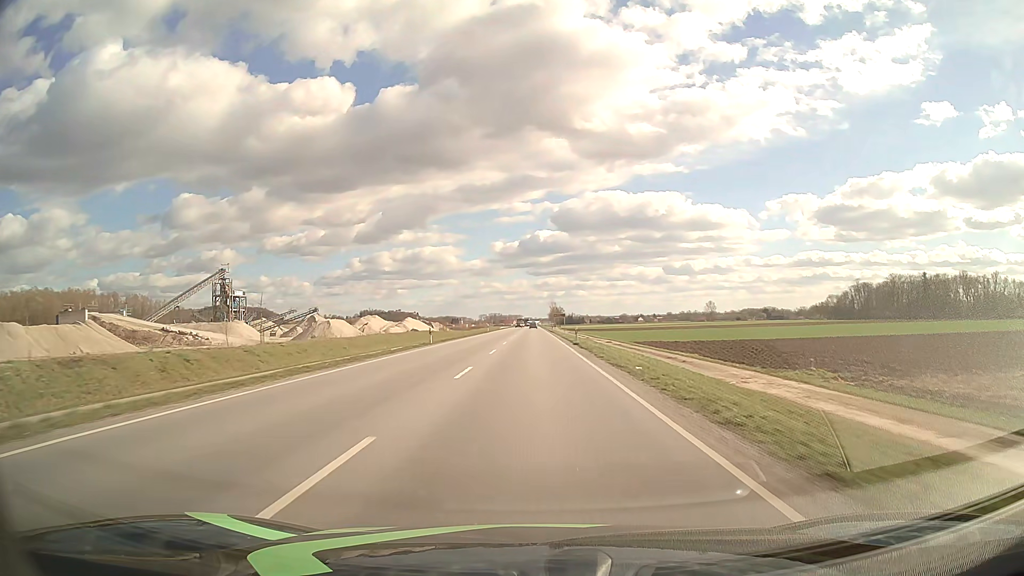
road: primary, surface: asphalt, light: Day
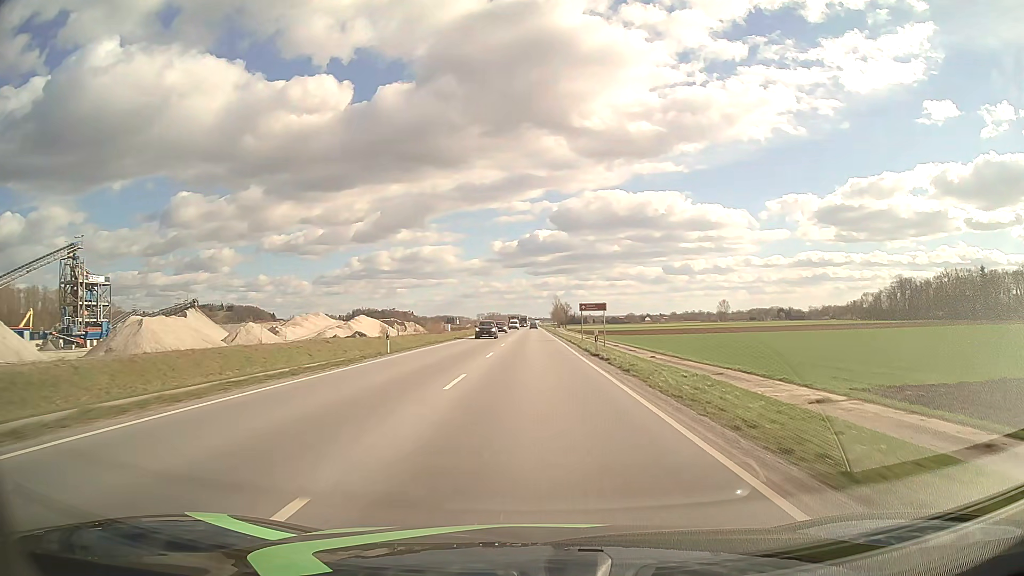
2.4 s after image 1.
(-0.1, +63.3) m; 0°
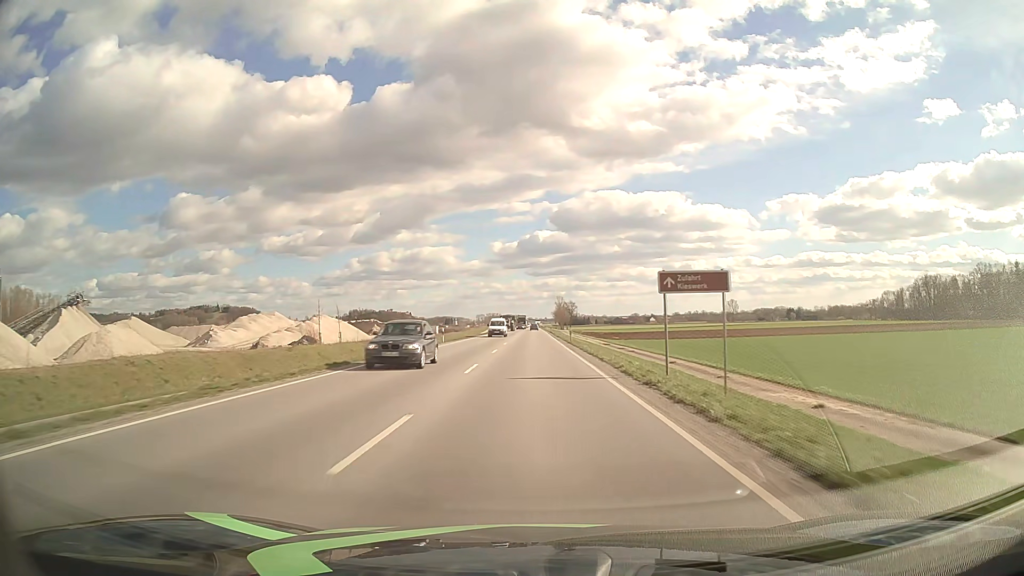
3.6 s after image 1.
(0.0, +31.7) m; 0°
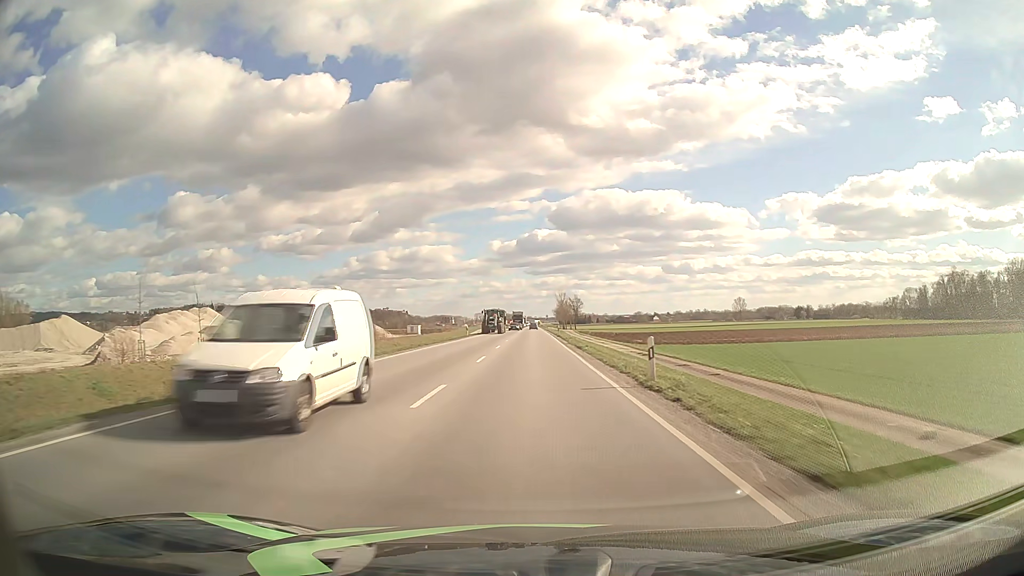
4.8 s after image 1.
(0.0, +31.7) m; 0°
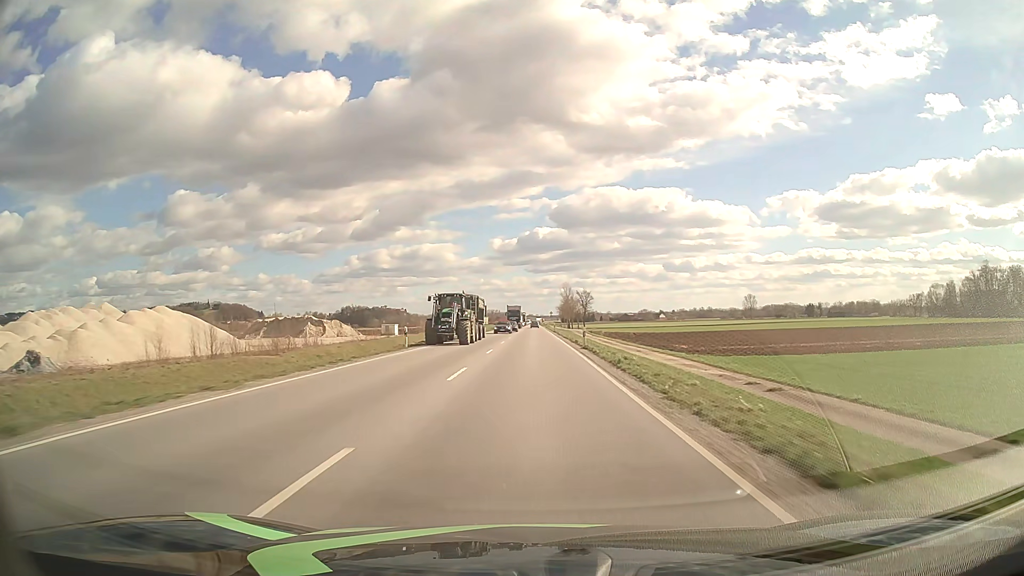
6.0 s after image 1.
(0.0, +31.7) m; 0°
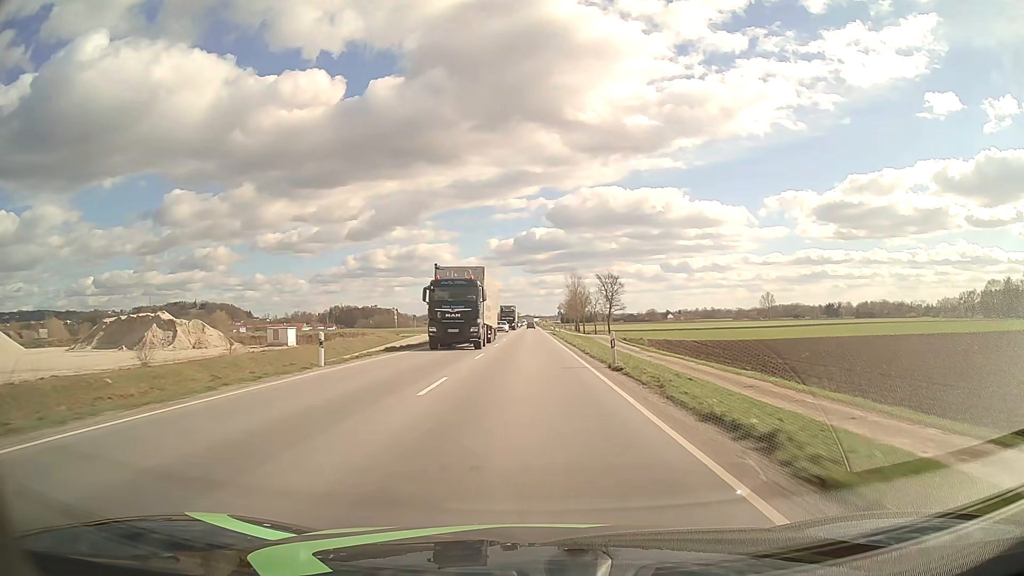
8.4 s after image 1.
(+0.1, +63.4) m; 0°
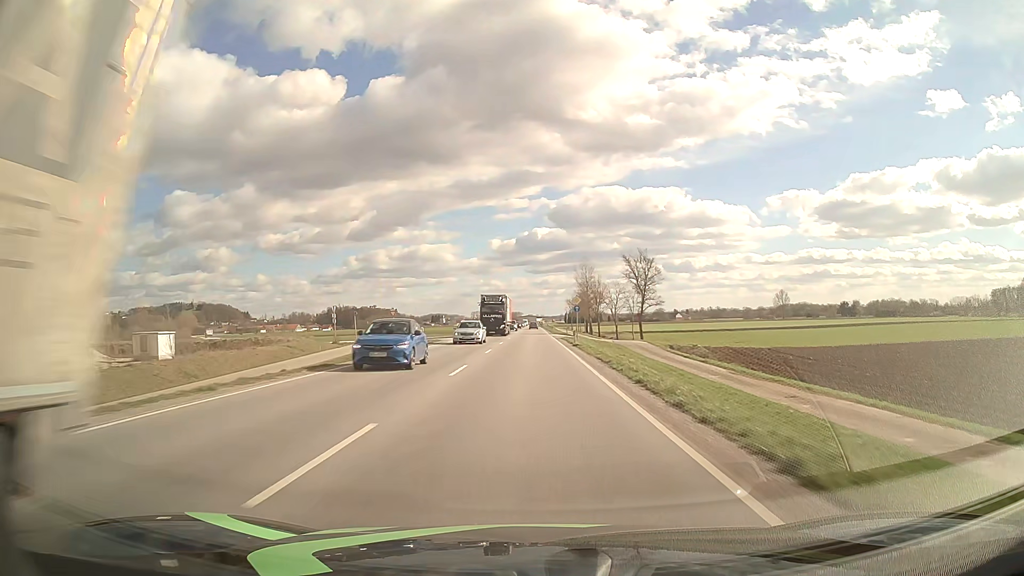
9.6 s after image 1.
(0.0, +31.7) m; 0°
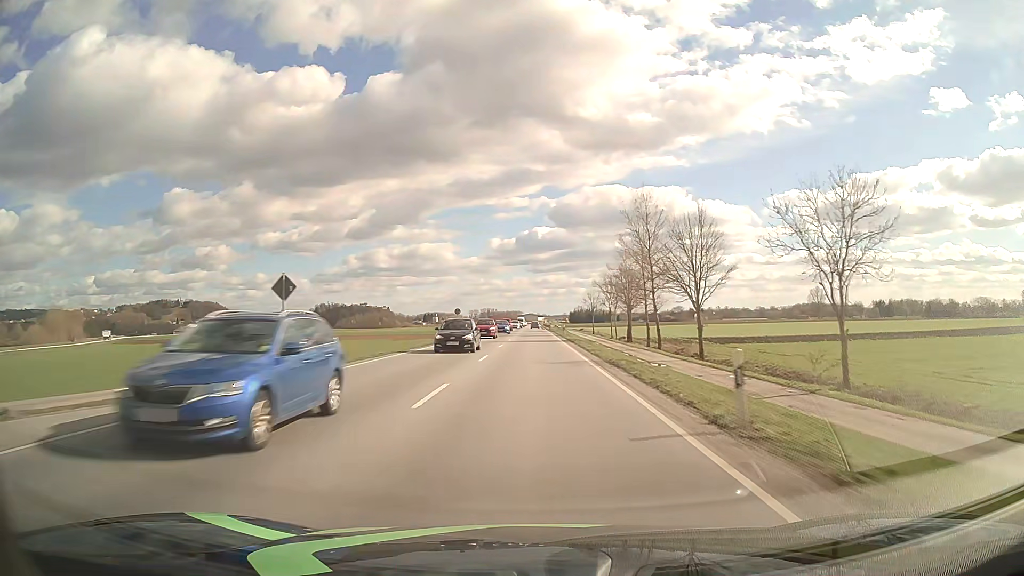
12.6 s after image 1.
(-0.3, +79.2) m; 0°
(0, +10) (0, +20) (0, +30) (0, +40) (0, +50) (0, +60) (0, +70) (0, +80) (0, +90) (0, +100) m
